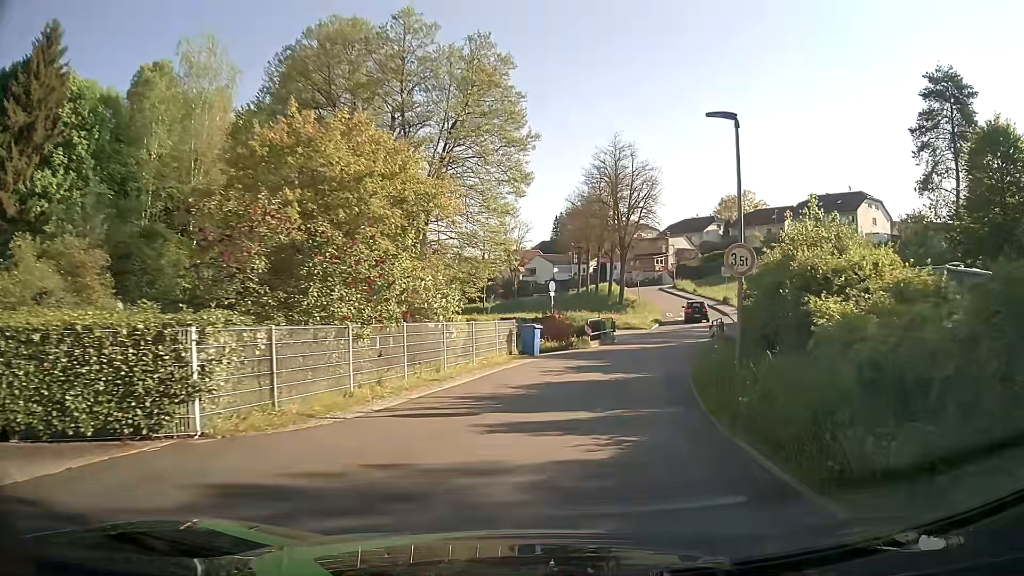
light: Day
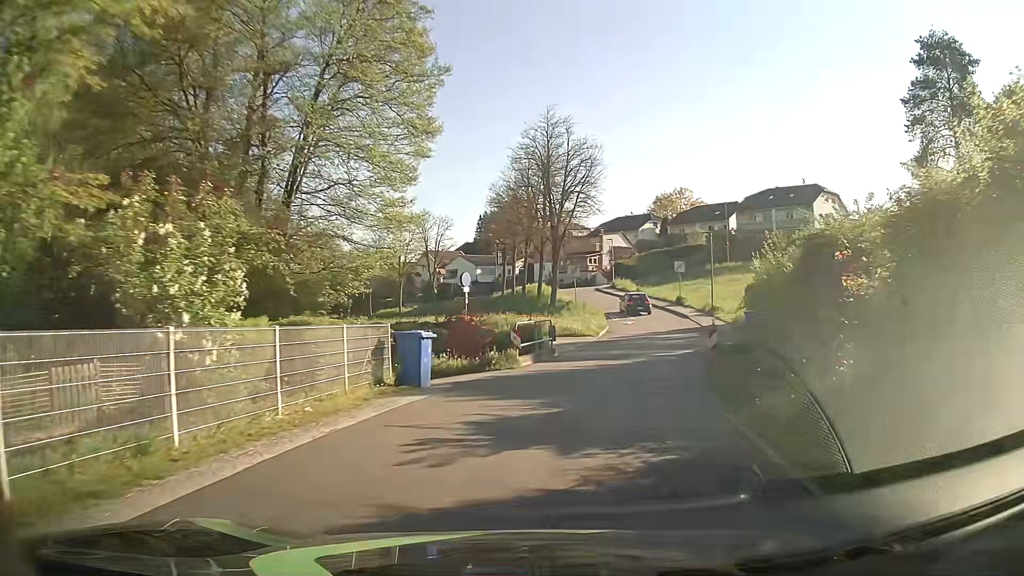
(+0.5, +9.9) m; +6°
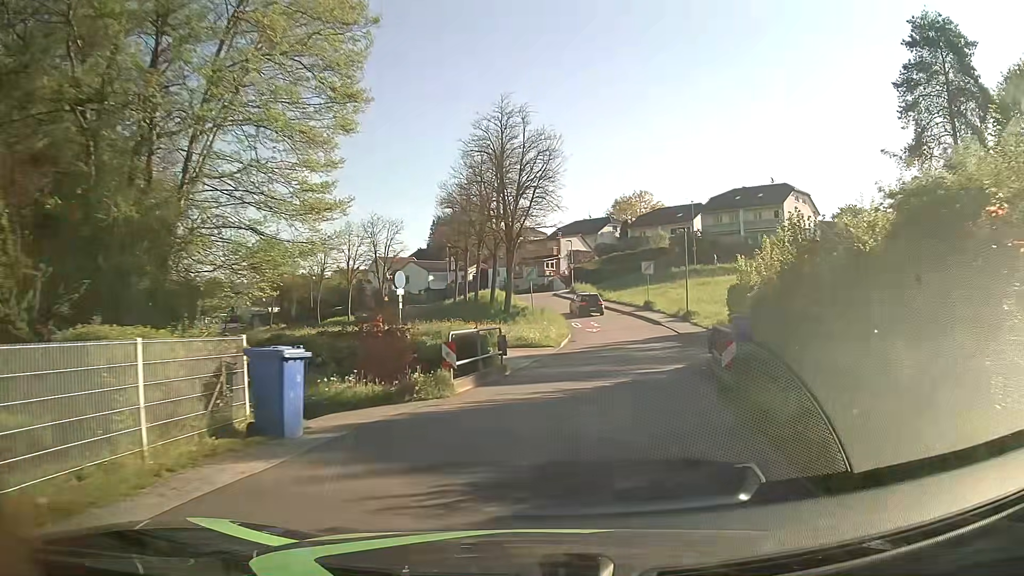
(+0.2, +5.0) m; +4°
